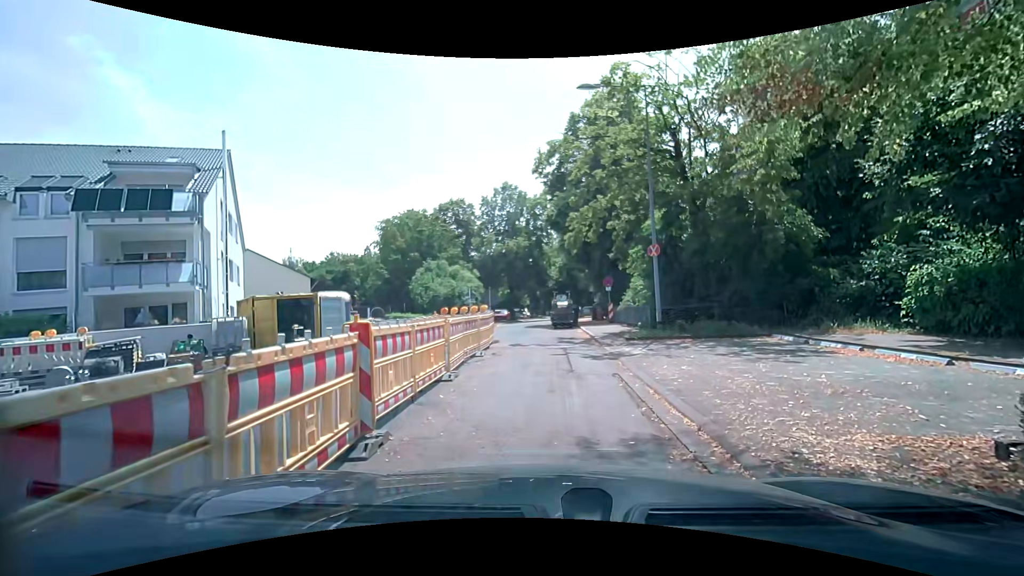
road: residential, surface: asphalt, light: Day
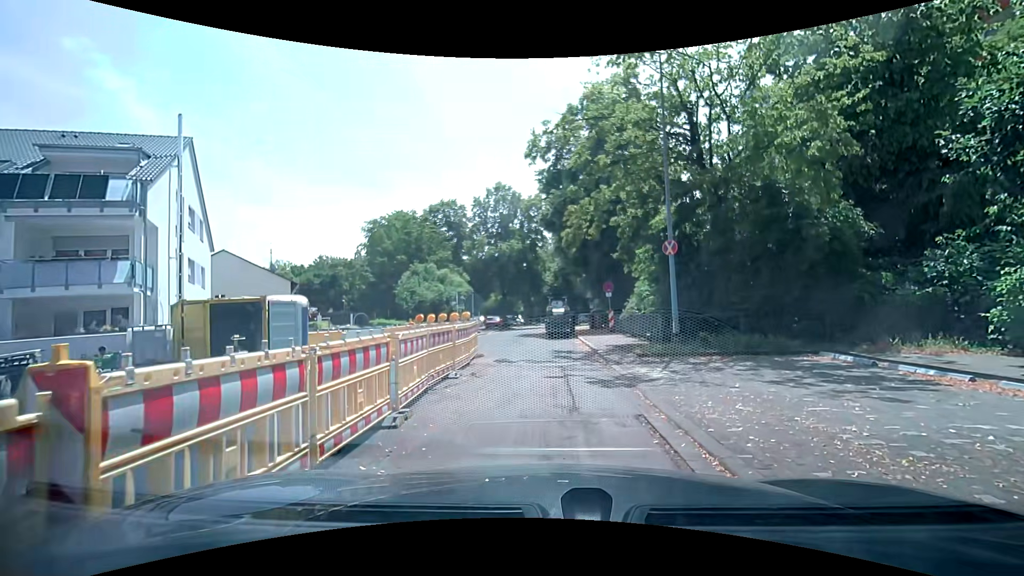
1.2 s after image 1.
(-0.1, +2.9) m; -1°
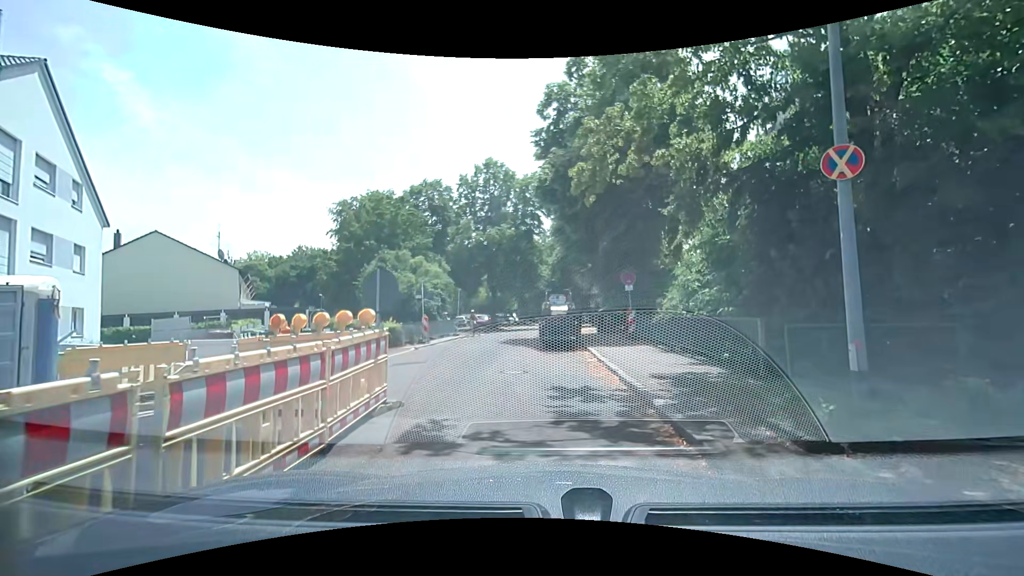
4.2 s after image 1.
(-0.1, +8.4) m; -1°
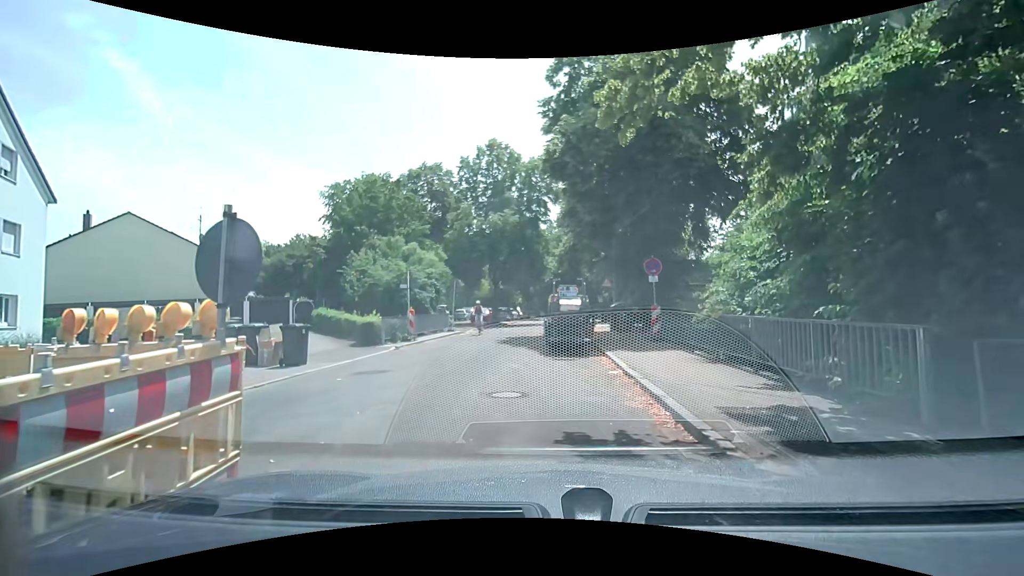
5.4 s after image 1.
(-0.1, +3.5) m; 0°
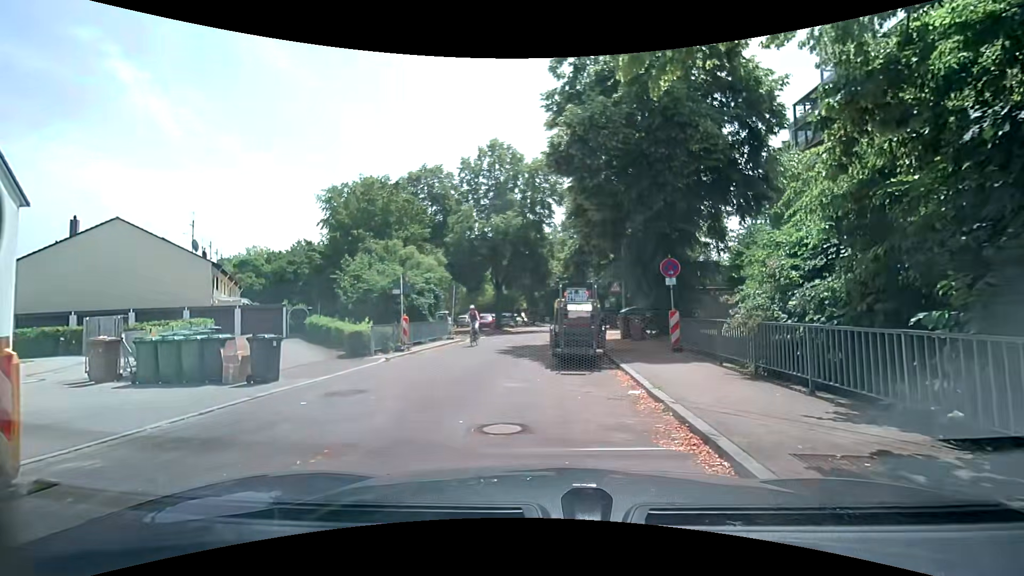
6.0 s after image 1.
(0.0, +1.7) m; -1°
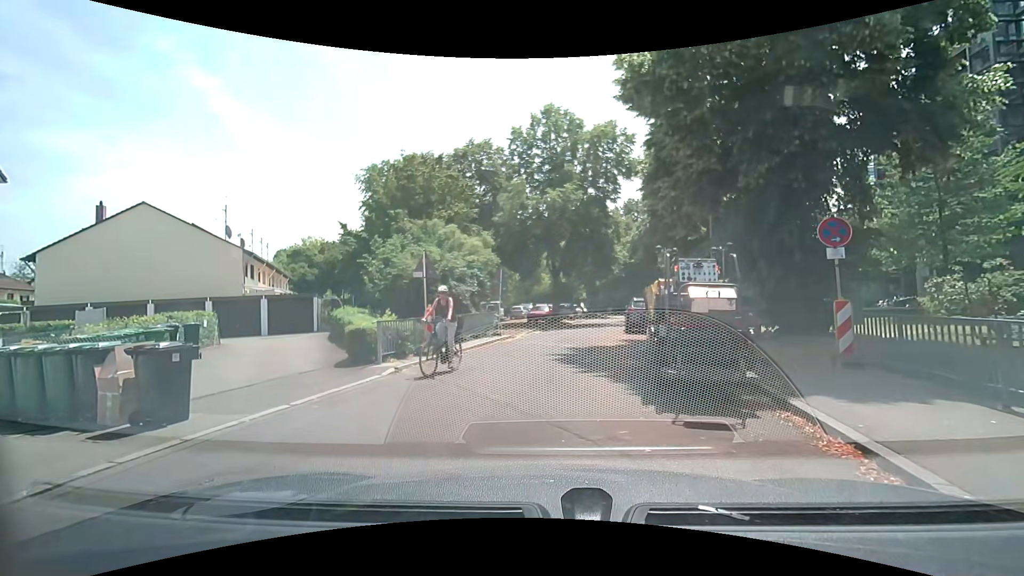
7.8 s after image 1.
(-0.3, +5.3) m; -8°
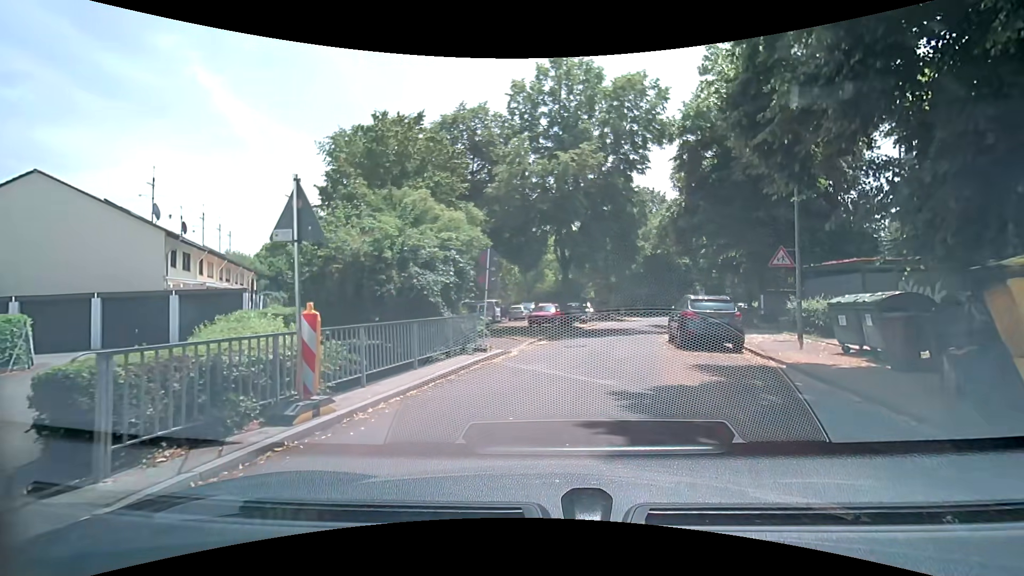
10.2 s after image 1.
(-0.1, +7.9) m; +1°
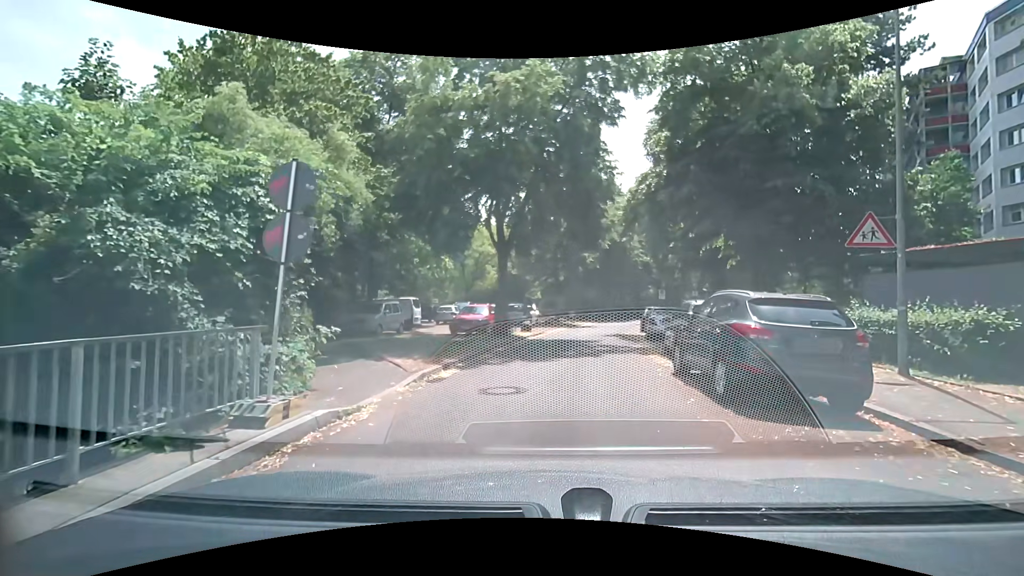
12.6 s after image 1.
(+0.4, +8.6) m; +5°
